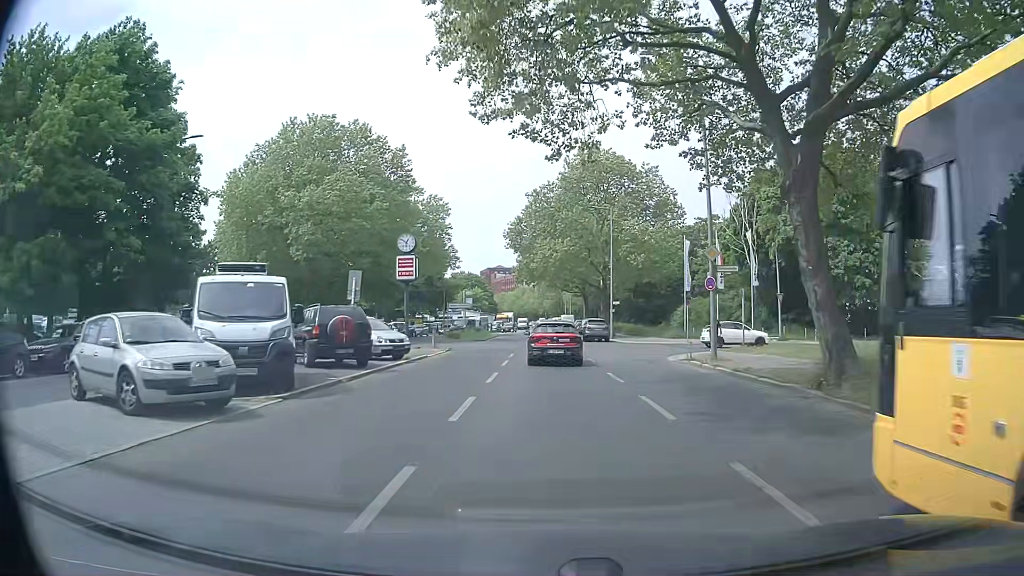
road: tertiary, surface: asphalt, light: Day
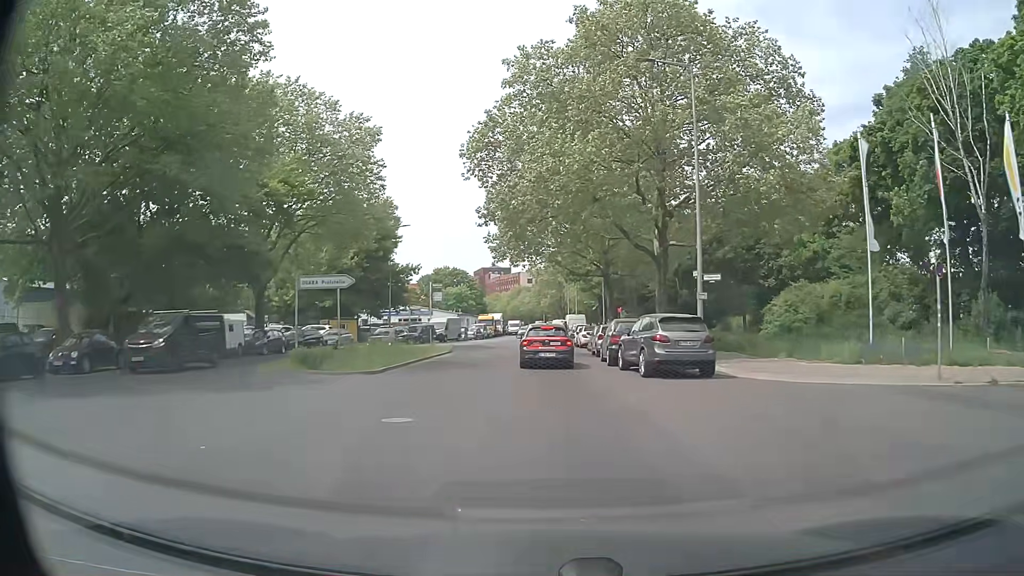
(+0.1, +31.7) m; 0°
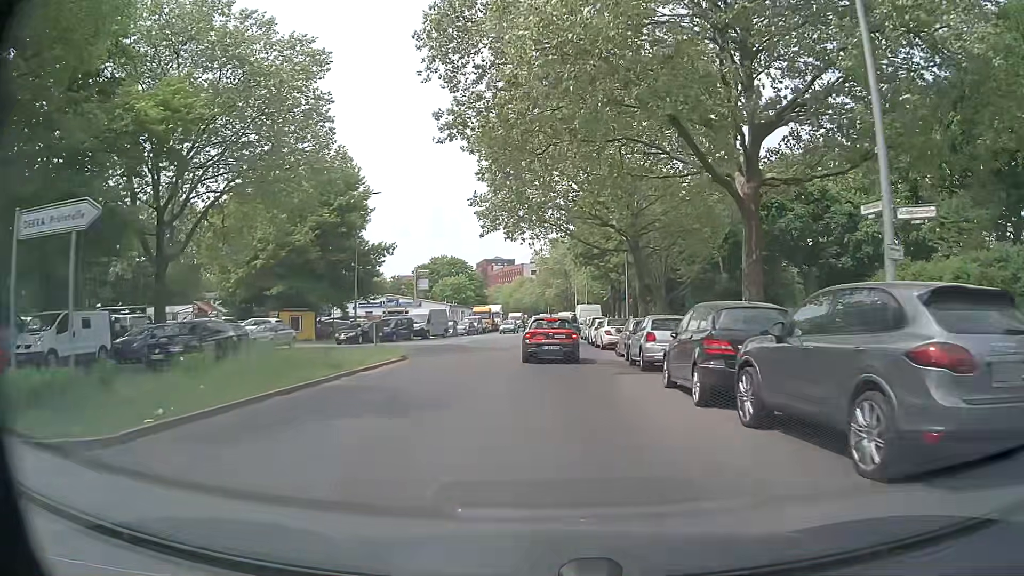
(-0.1, +12.8) m; -1°
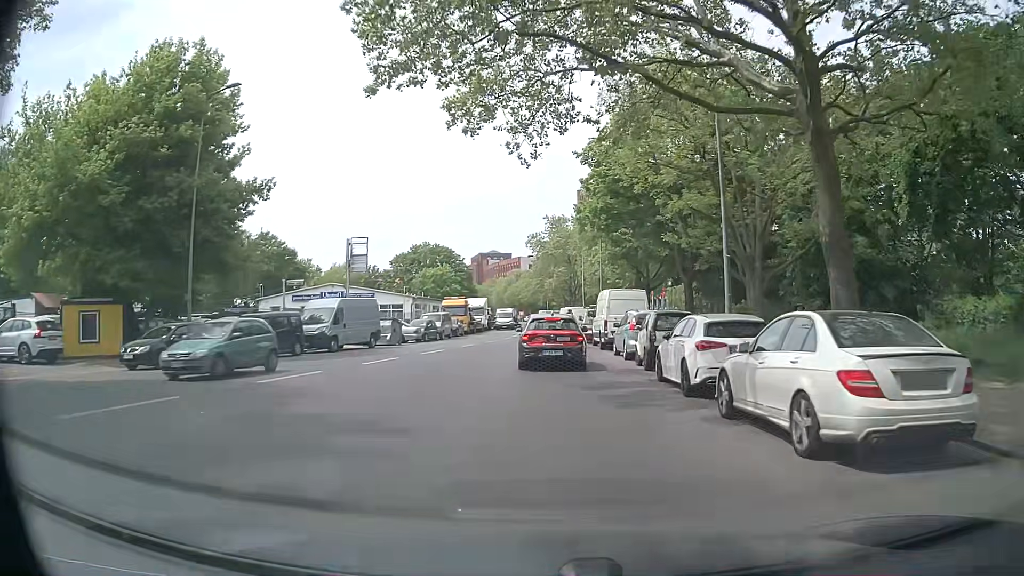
(0.0, +23.9) m; 0°
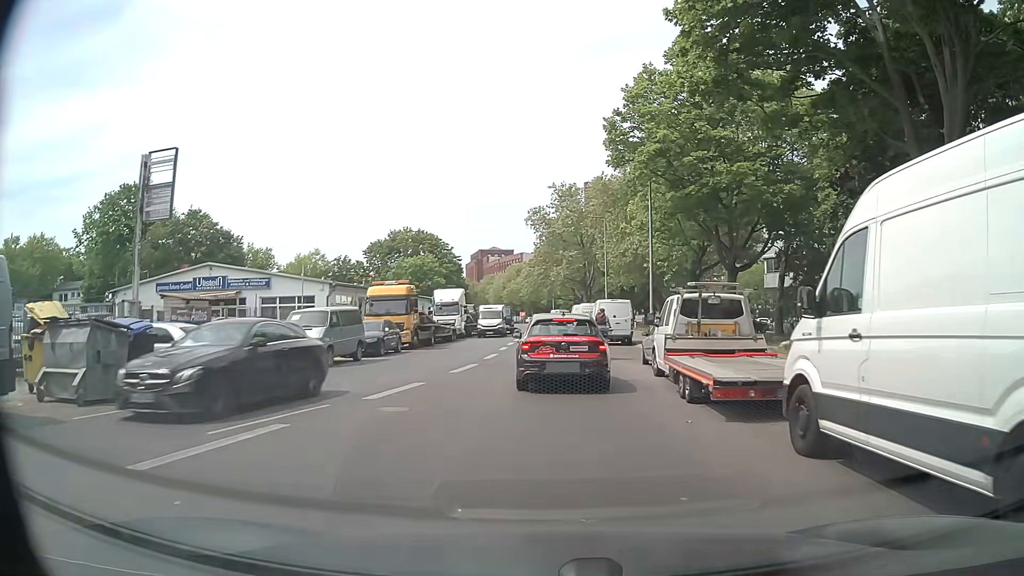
(-0.1, +25.8) m; 0°
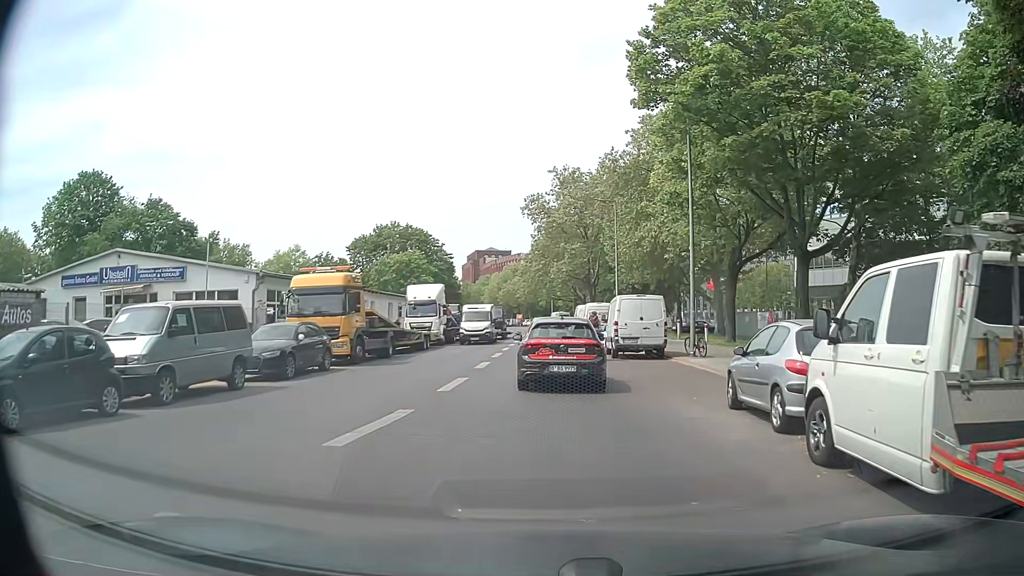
(0.0, +9.7) m; 0°
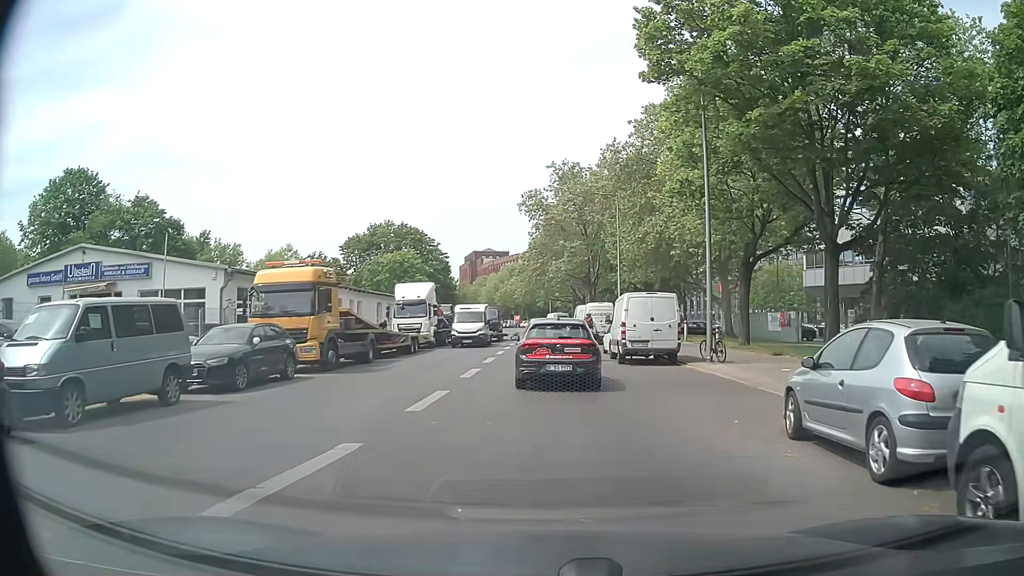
(0.0, +2.9) m; +1°
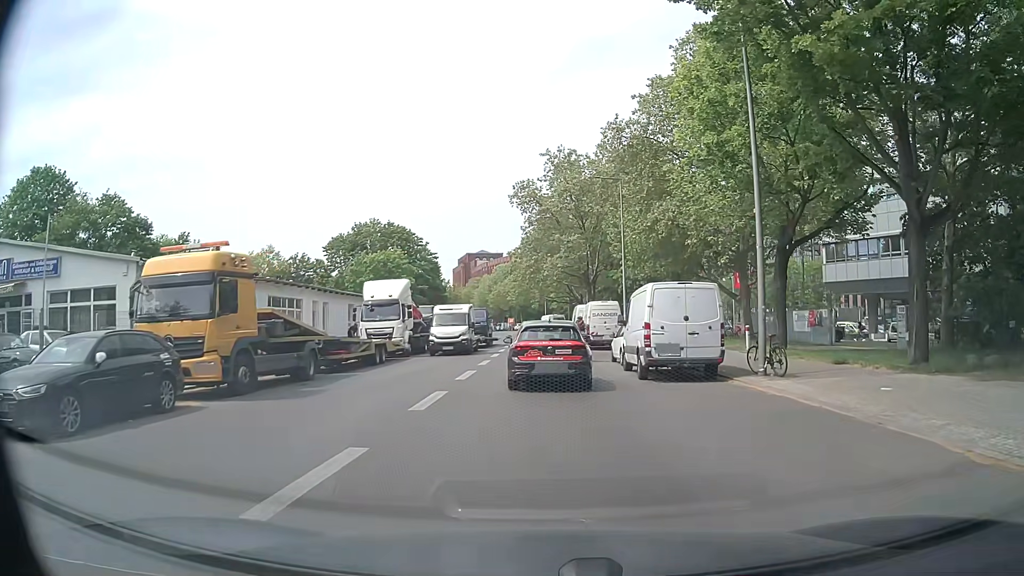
(0.0, +6.0) m; -1°
(0, +10) (0, +20) (0, +30) (0, +40) (0, +50) (0, +60) (0, +70) (0, +80) (-1, +90) (-1, +100) m
